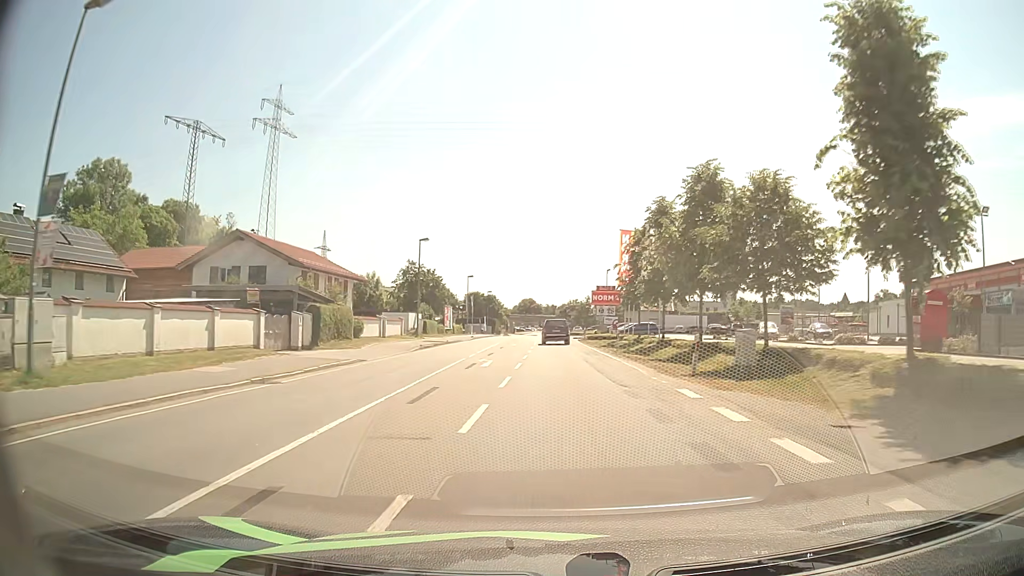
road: primary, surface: asphalt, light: Day
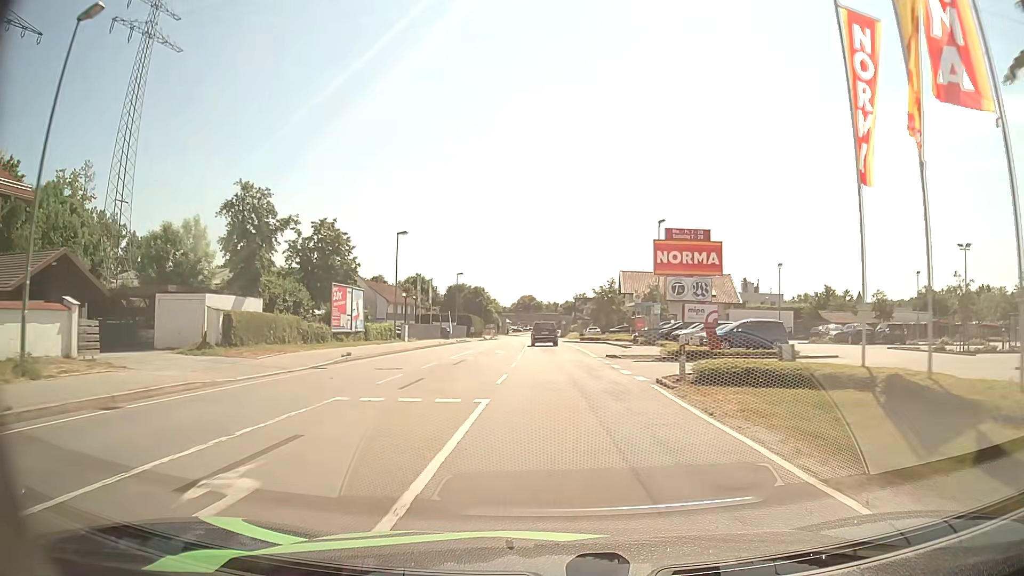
(+0.2, +42.3) m; 0°
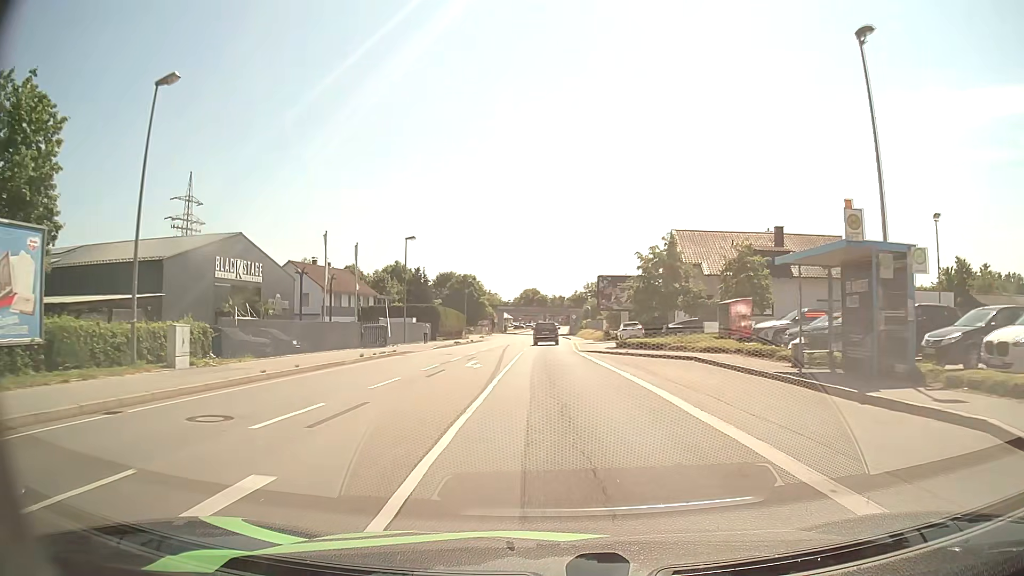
(-0.2, +32.3) m; -1°
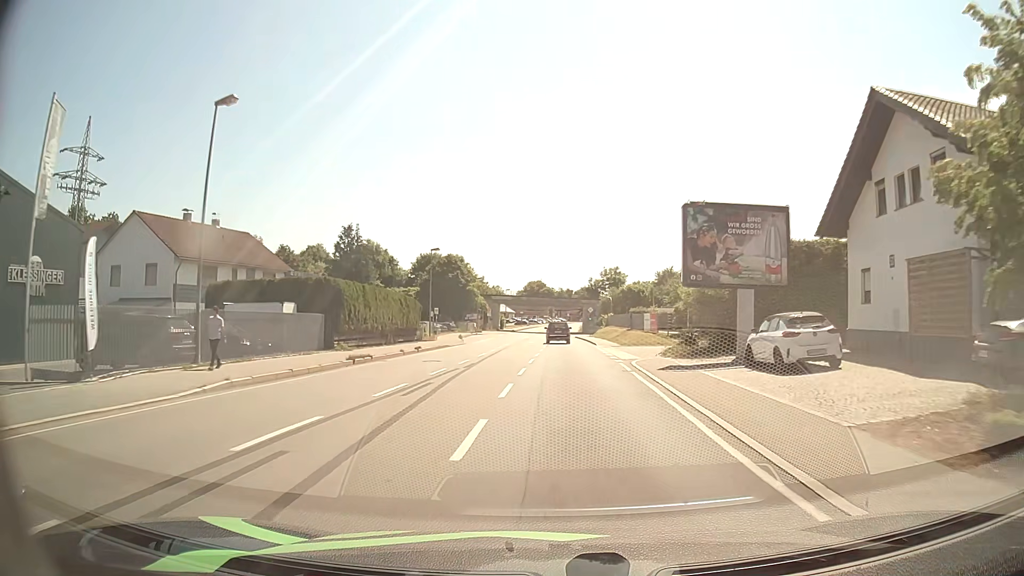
(-0.3, +31.9) m; 0°
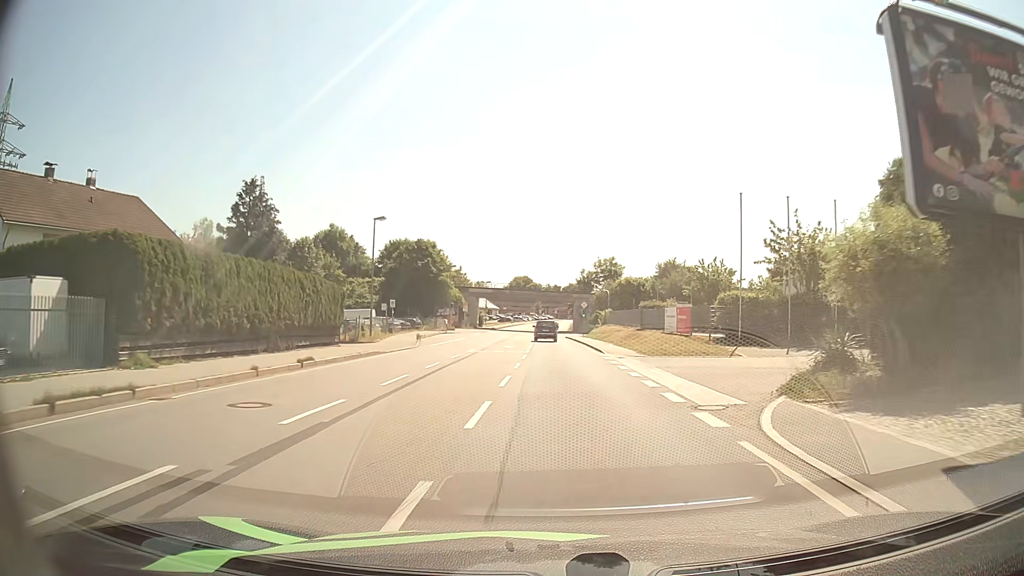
(+0.1, +15.8) m; +1°
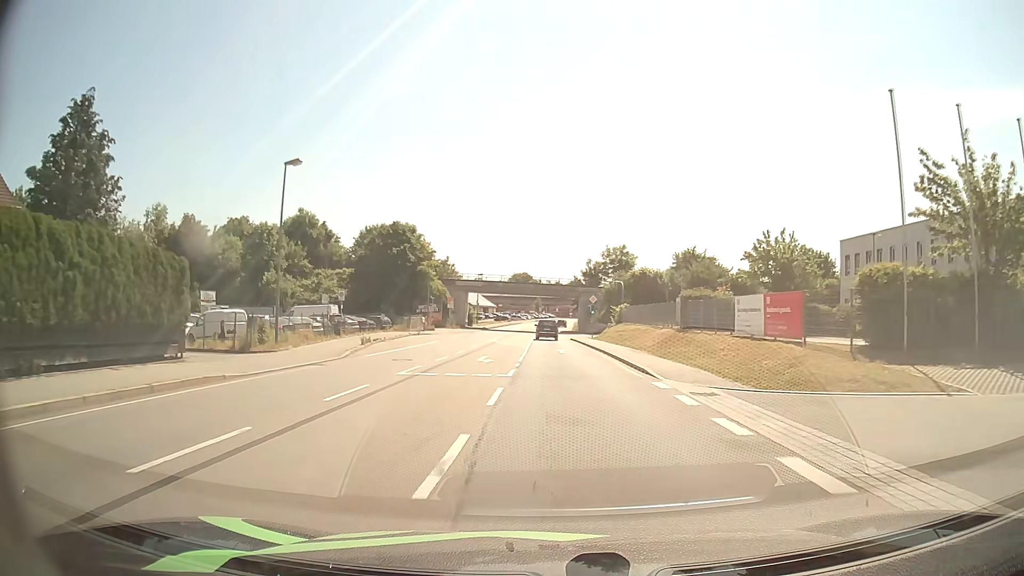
(-0.1, +15.5) m; 0°
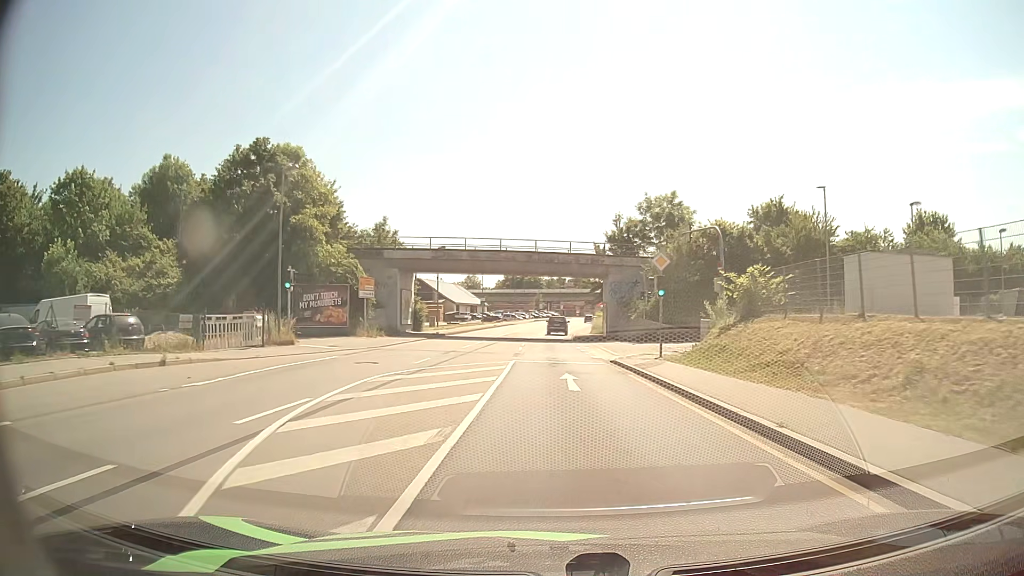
(+0.1, +39.5) m; 0°
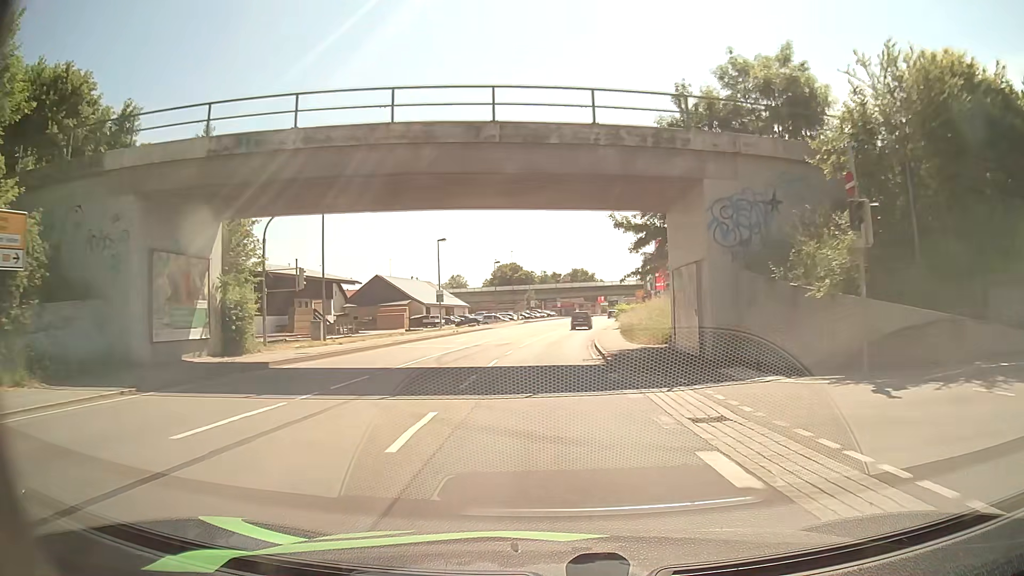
(+0.1, +32.4) m; 0°
(0, +10) (0, +20) (0, +30) (0, +40) (+1, +50) (+2, +60) (+3, +70) (+4, +80) (+6, +90) (+7, +100) m
